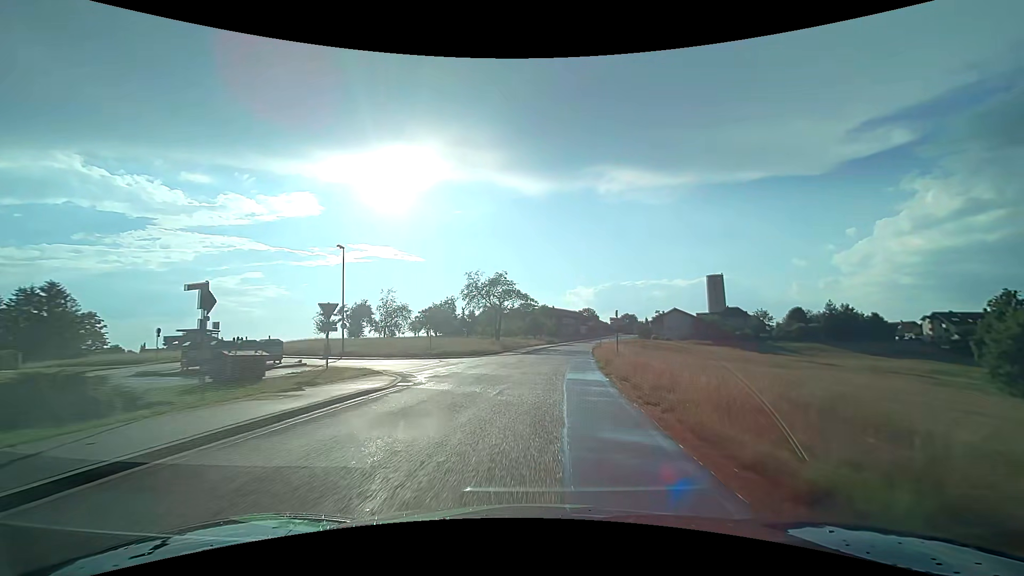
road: tertiary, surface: asphalt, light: Day
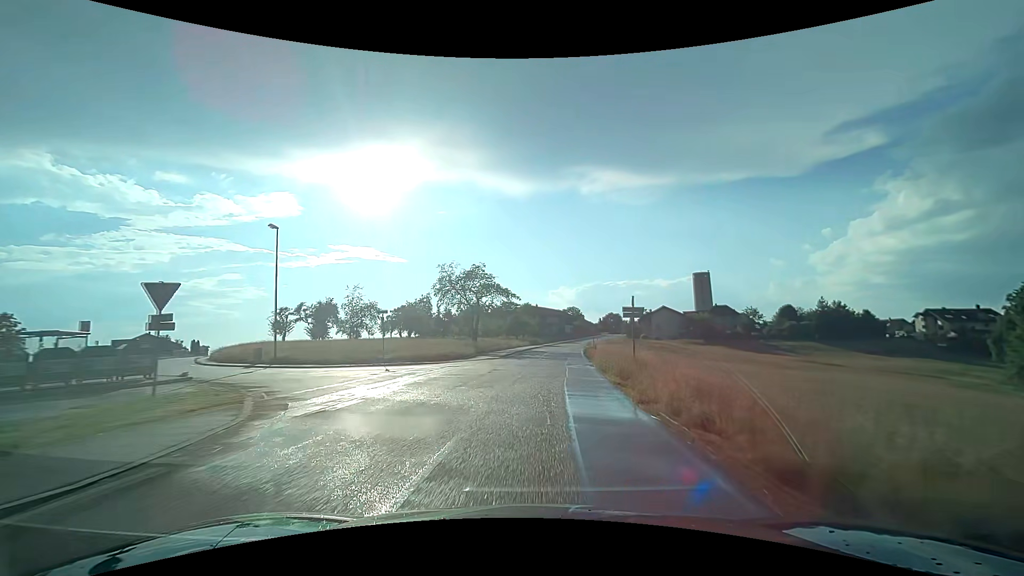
(+0.1, +8.7) m; +2°
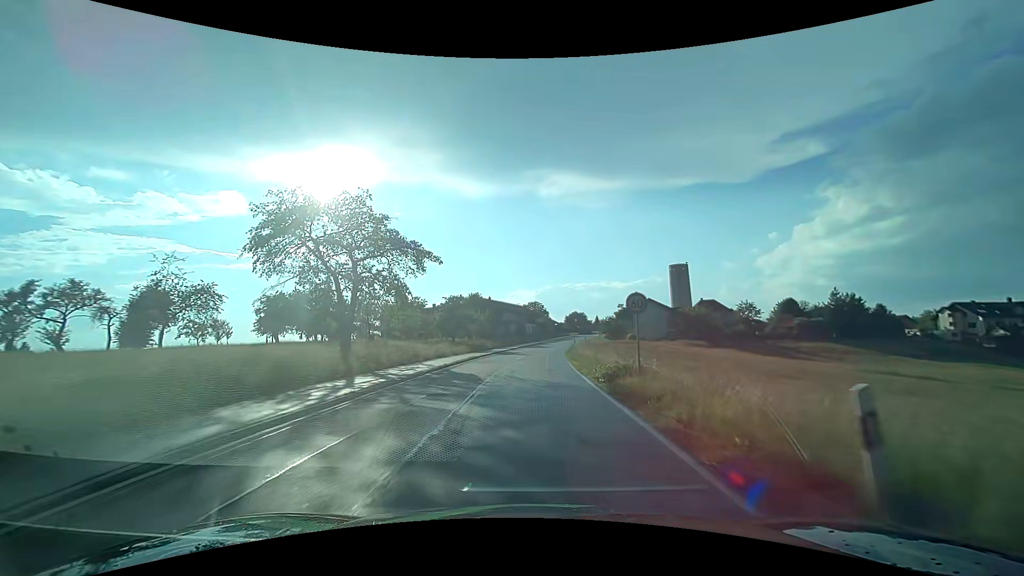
(+1.7, +34.1) m; +5°
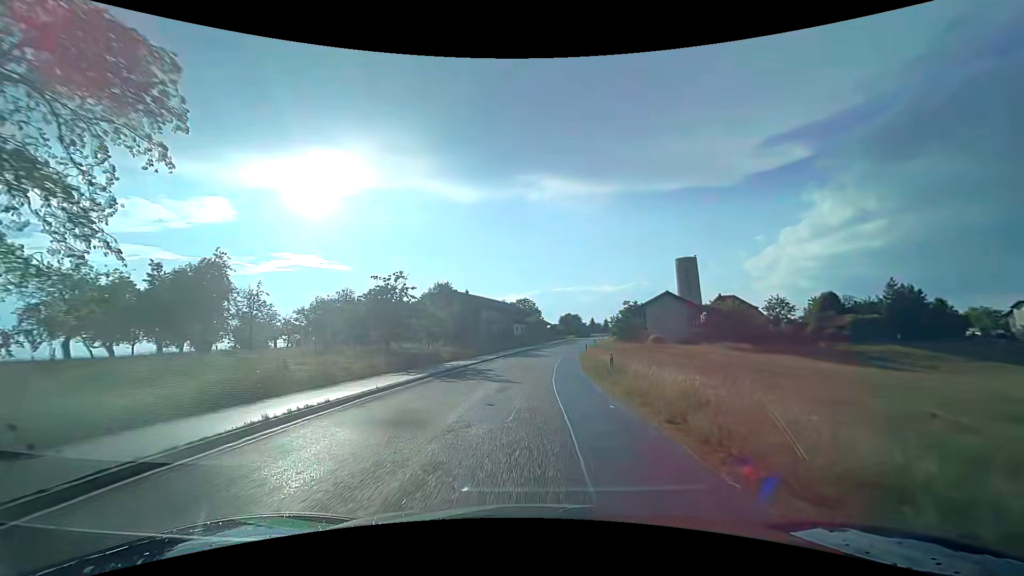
(+0.3, +25.1) m; +1°
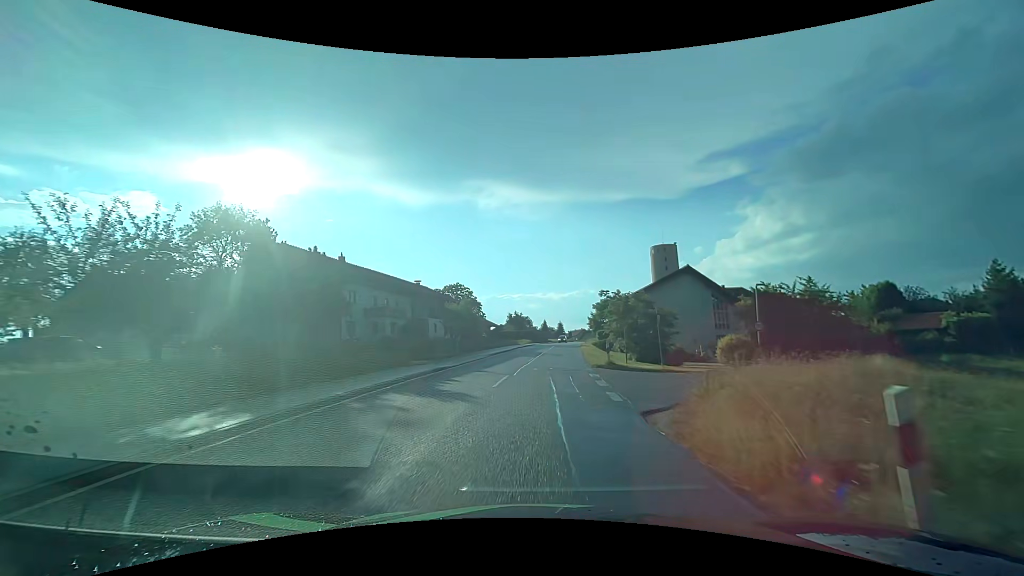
(+2.2, +41.1) m; +7°
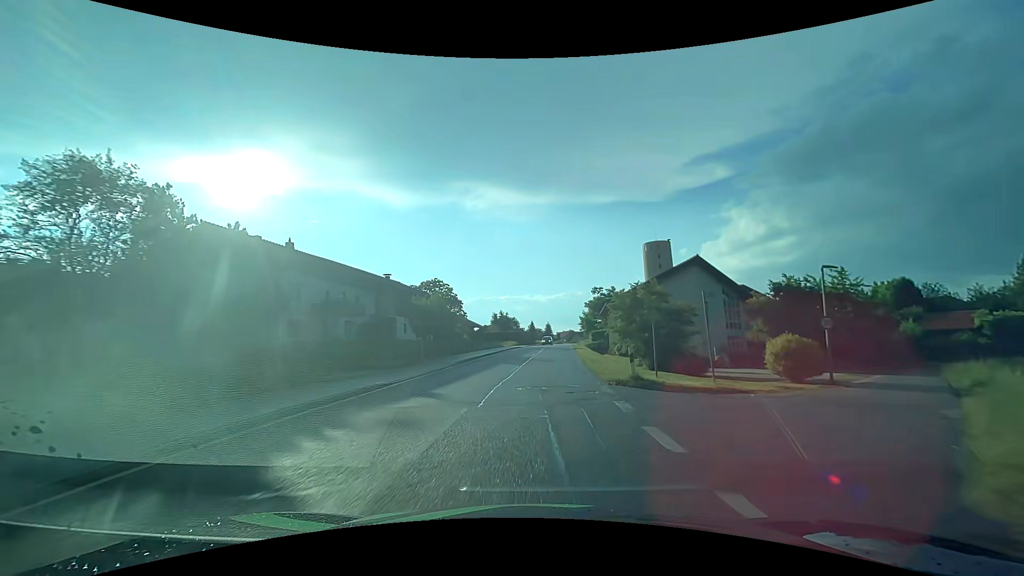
(+0.1, +8.2) m; +2°
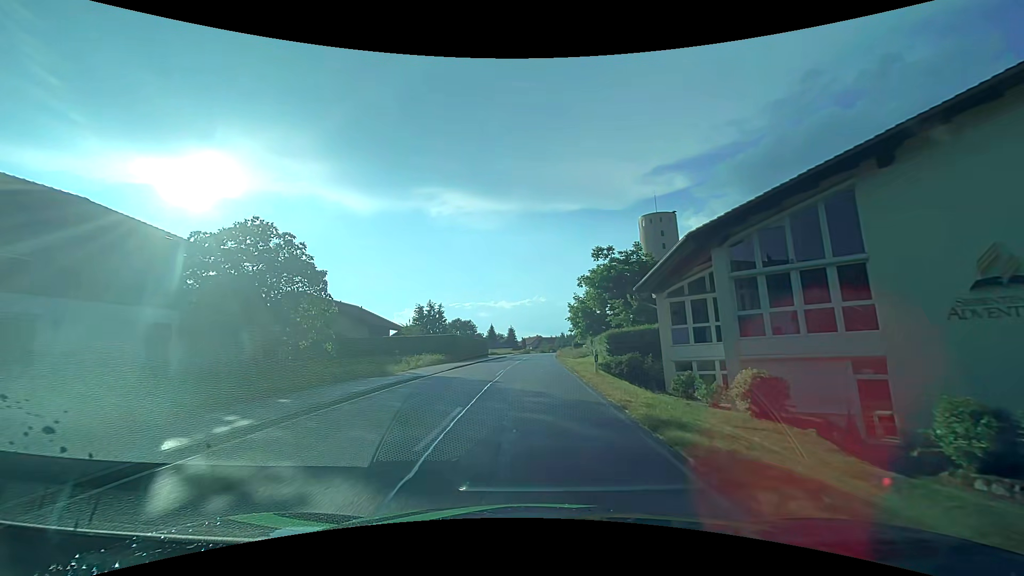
(+1.6, +40.7) m; +4°
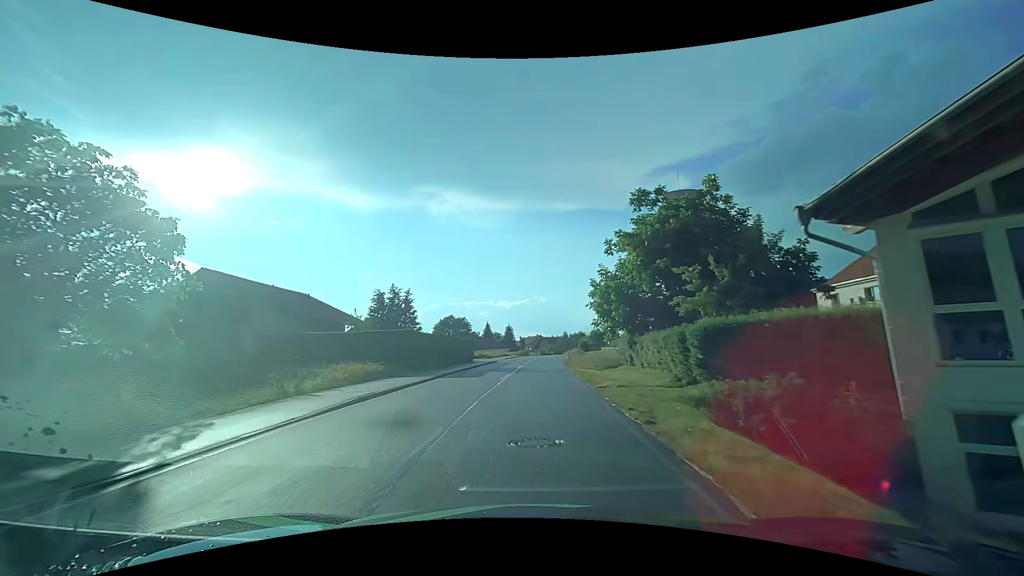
(0.0, +16.1) m; 0°
(0, +10) (0, +20) (0, +30) (+1, +40) (+1, +50) (+2, +60) (+2, +70) (+3, +80) (+4, +90) (+6, +100) m
